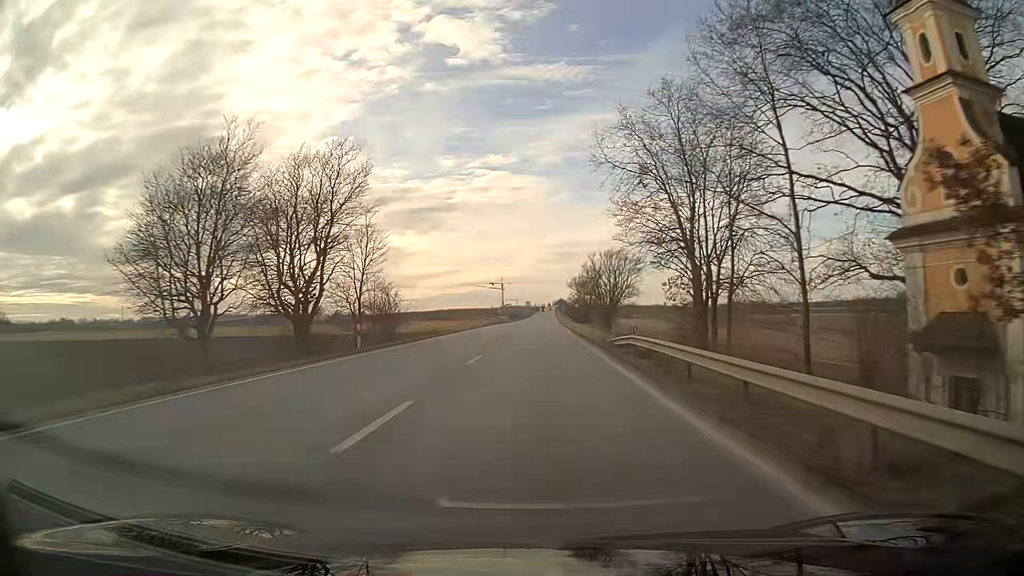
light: Day
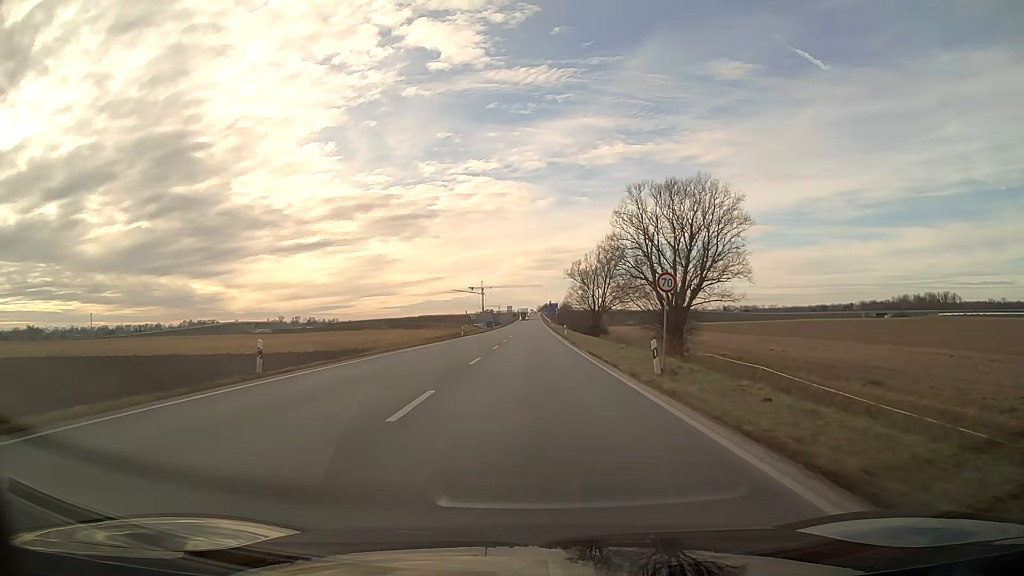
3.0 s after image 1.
(+0.6, +57.8) m; +2°
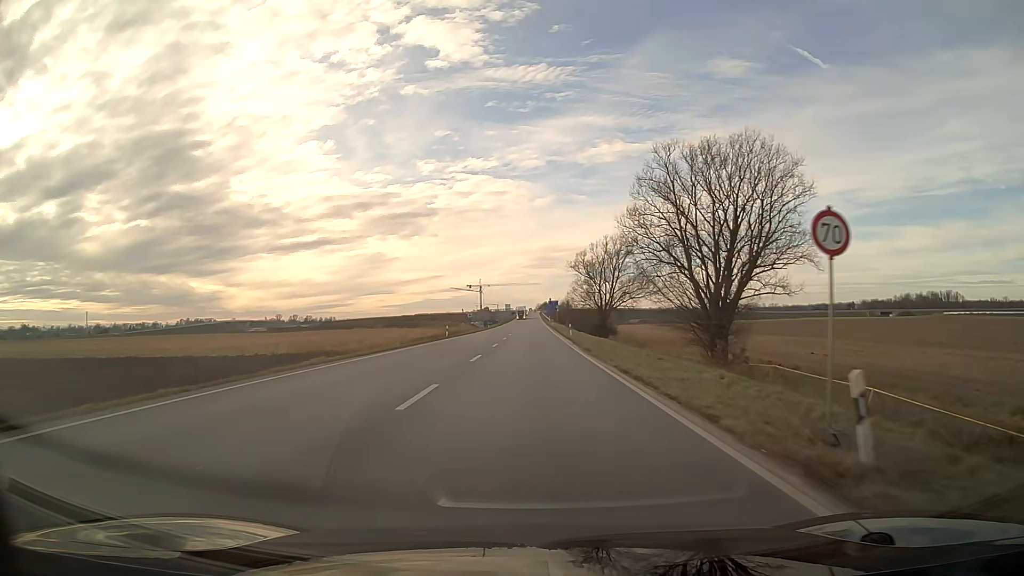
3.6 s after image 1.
(0.0, +11.0) m; 0°
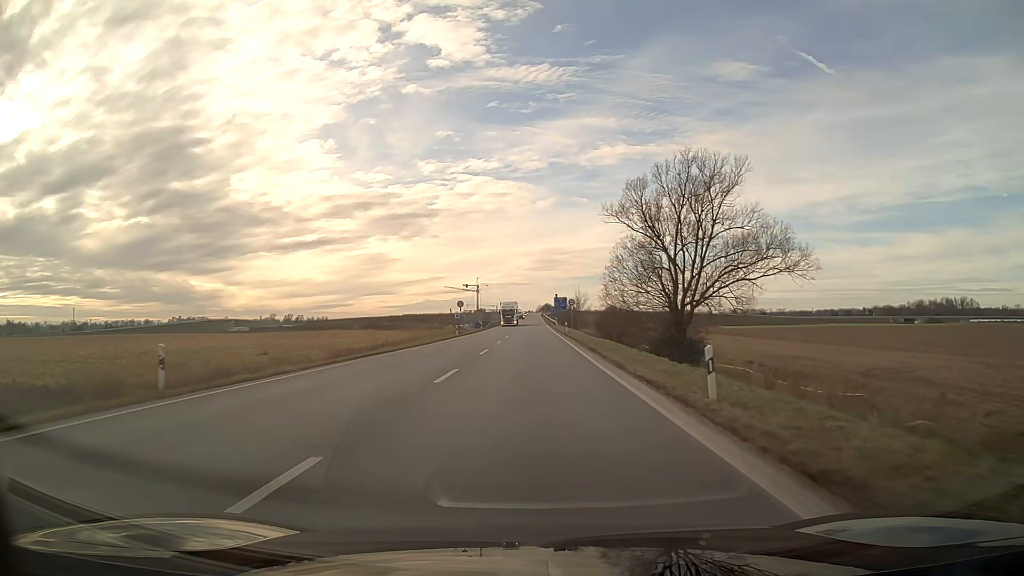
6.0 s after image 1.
(0.0, +44.0) m; 0°
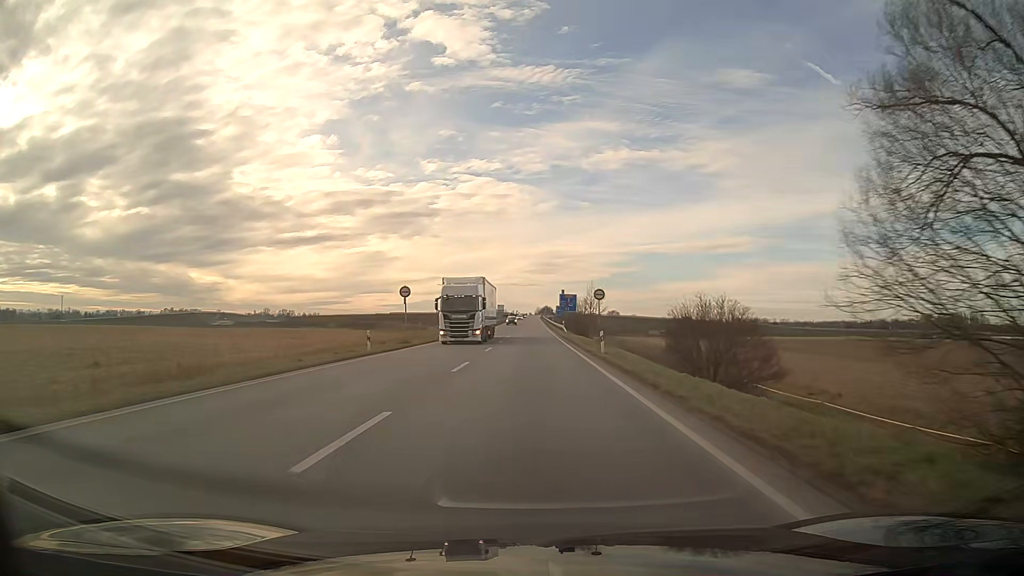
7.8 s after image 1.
(0.0, +33.0) m; 0°
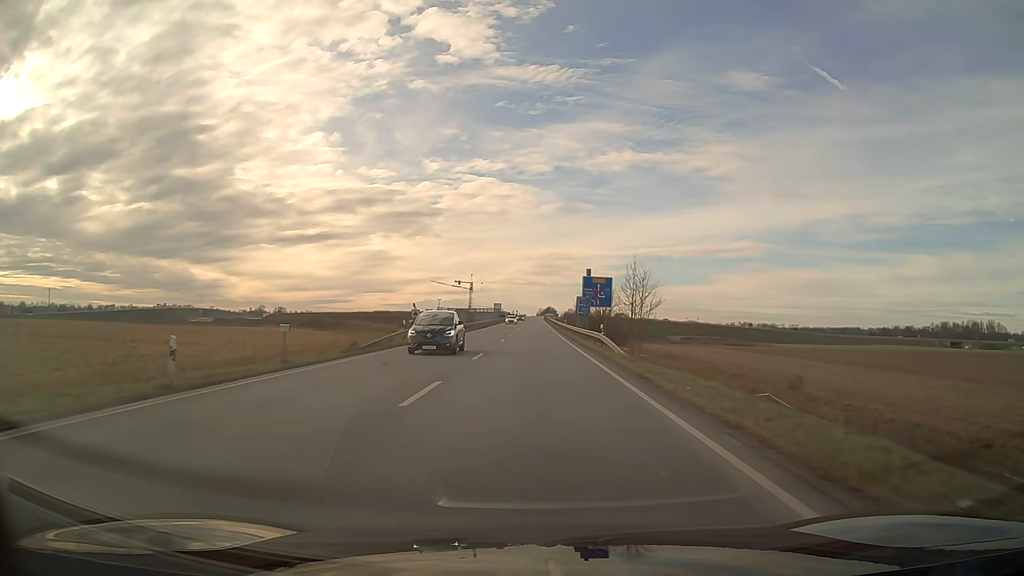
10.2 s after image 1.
(0.0, +44.0) m; 0°
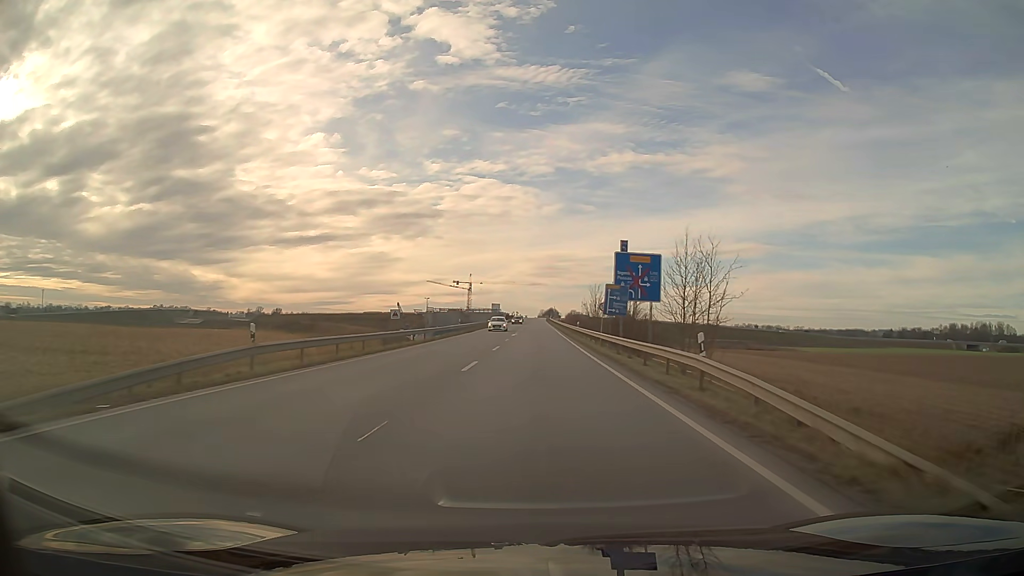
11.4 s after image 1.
(0.0, +22.1) m; 0°
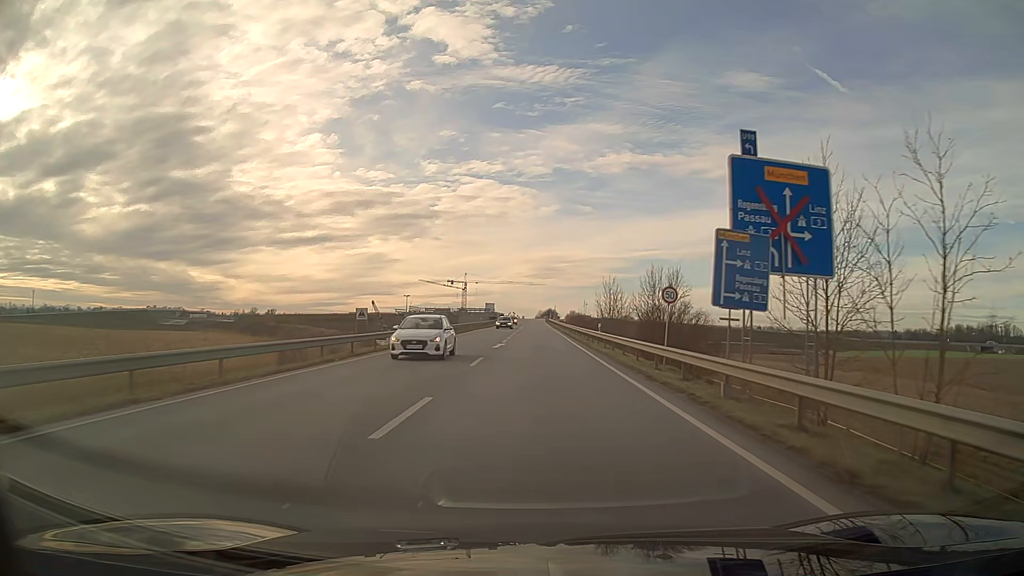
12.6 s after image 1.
(0.0, +22.1) m; 0°
